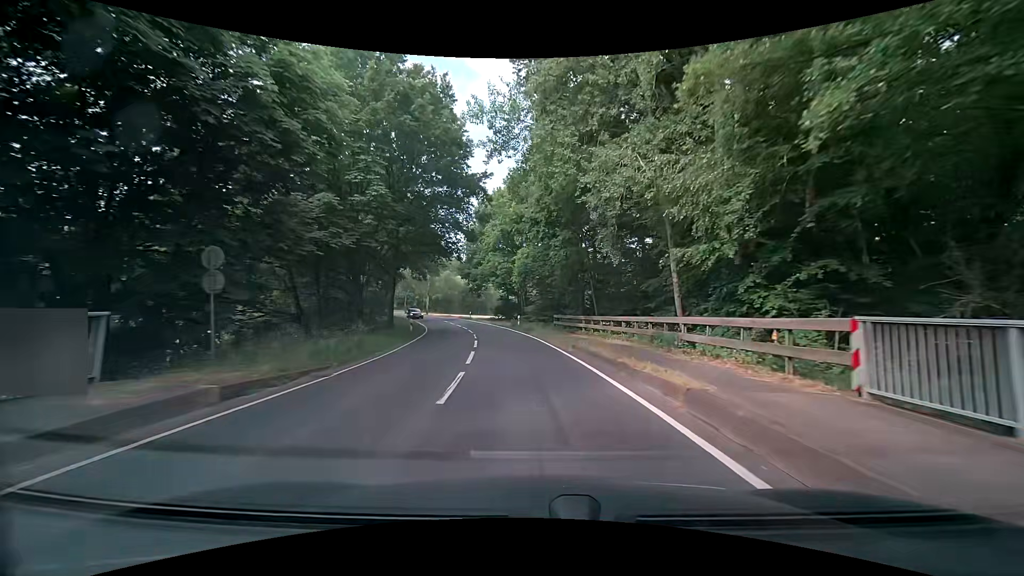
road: tertiary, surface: asphalt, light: Day
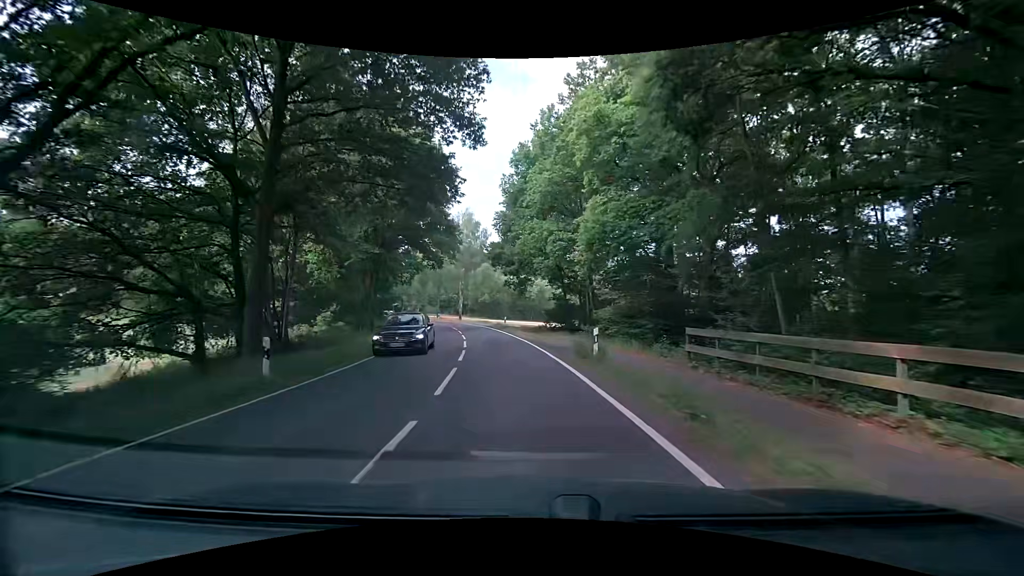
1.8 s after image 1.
(-1.2, +23.3) m; -6°
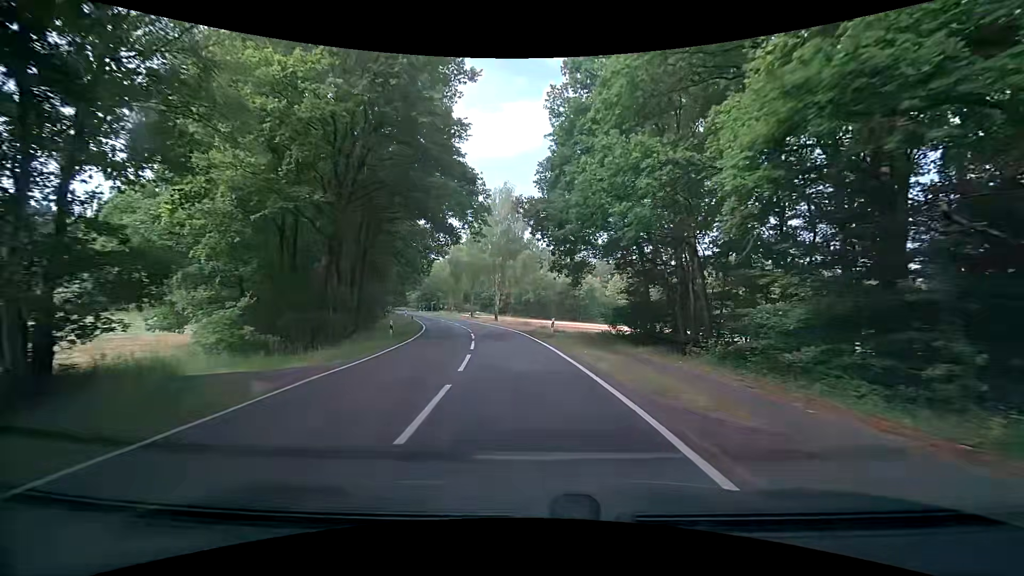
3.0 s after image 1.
(-0.7, +15.3) m; -6°
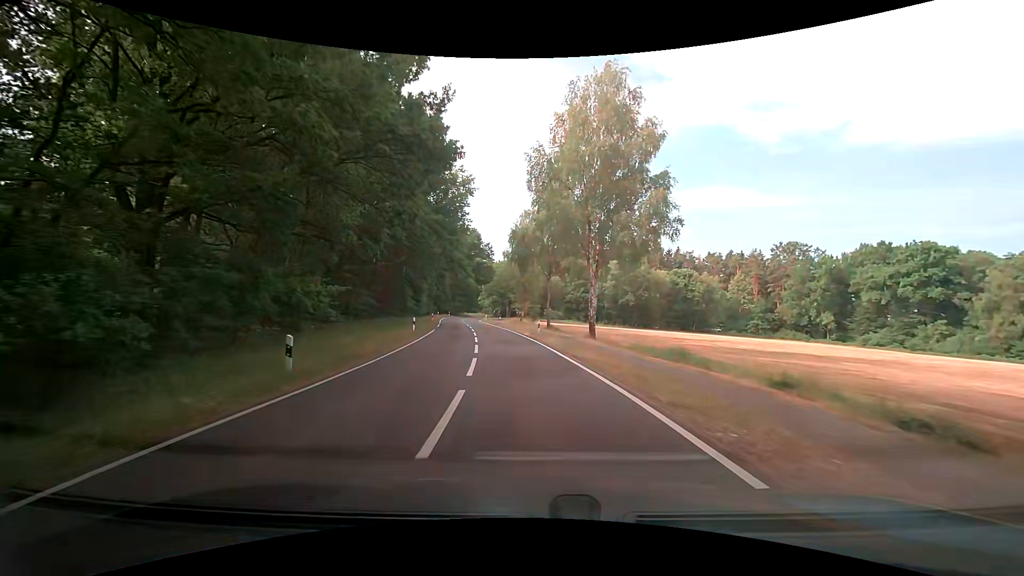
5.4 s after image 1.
(-2.7, +31.3) m; -9°
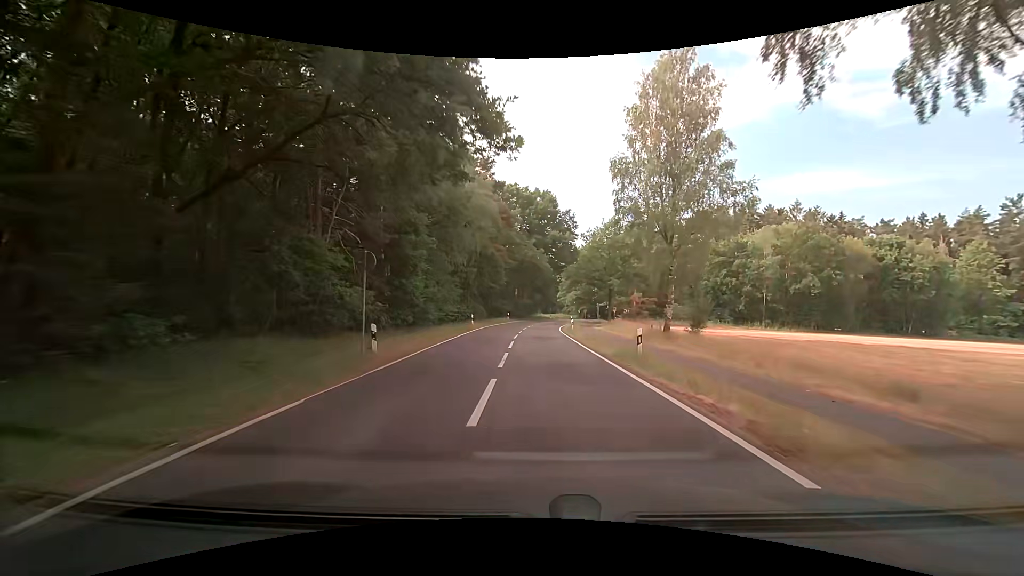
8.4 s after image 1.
(-4.9, +41.5) m; -11°
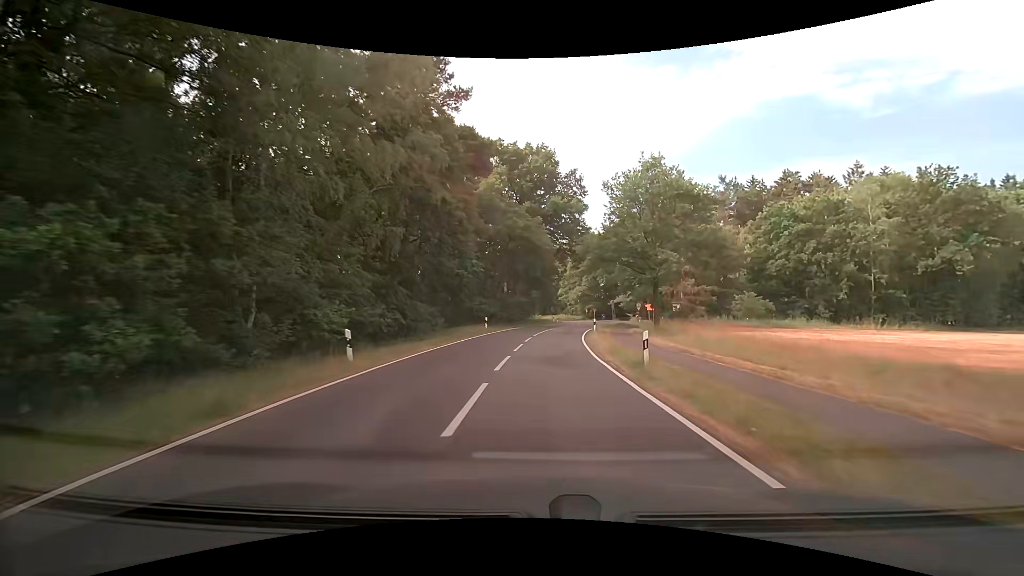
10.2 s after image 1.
(+0.2, +24.9) m; 0°
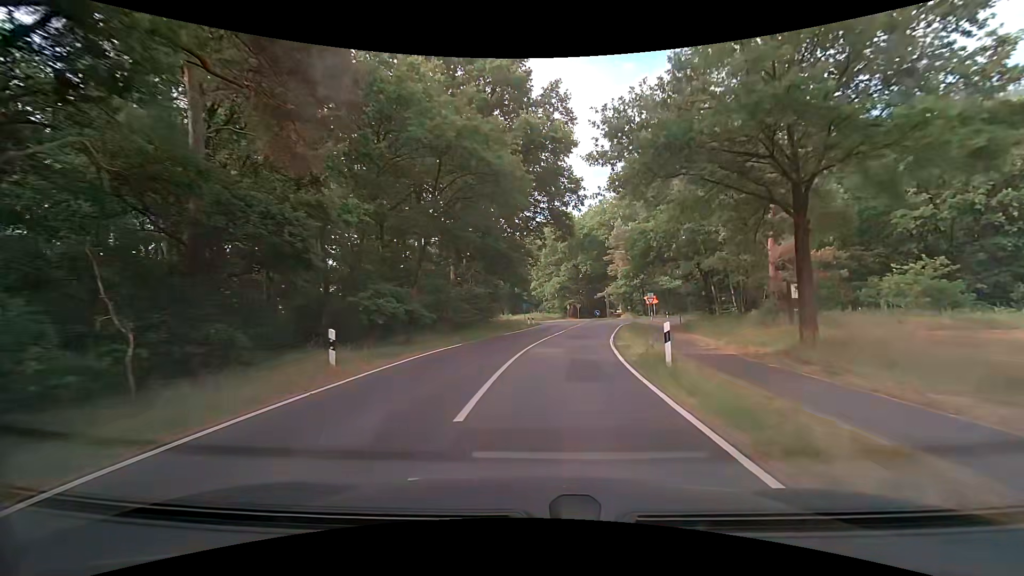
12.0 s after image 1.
(+0.6, +23.6) m; +3°
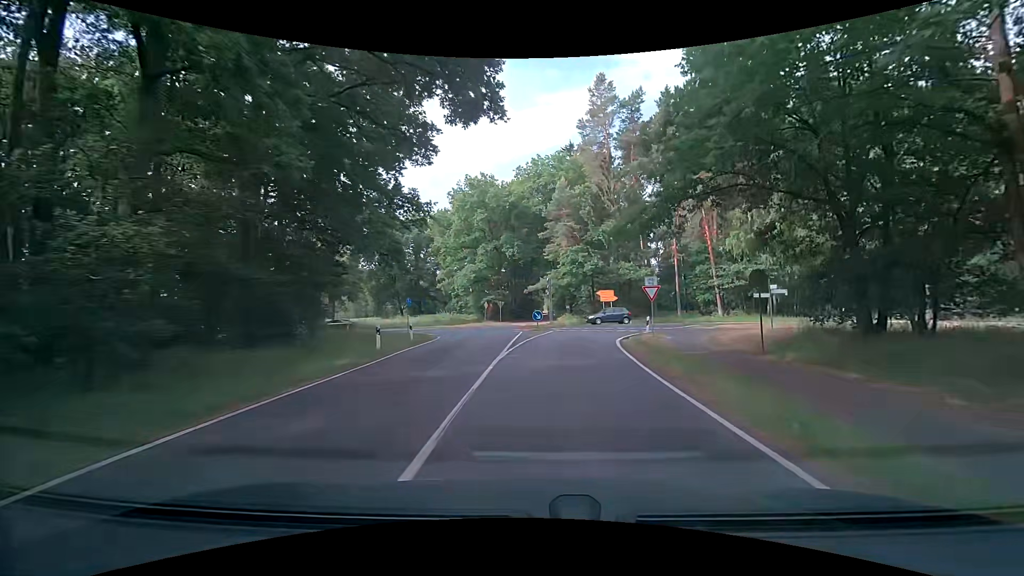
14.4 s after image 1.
(+1.9, +27.0) m; +9°
(0, +10) (+1, +20) (+4, +30) (+9, +38) (+18, +43) (+28, +43) (+38, +42) (+48, +41) (+58, +41) (+68, +41) m
